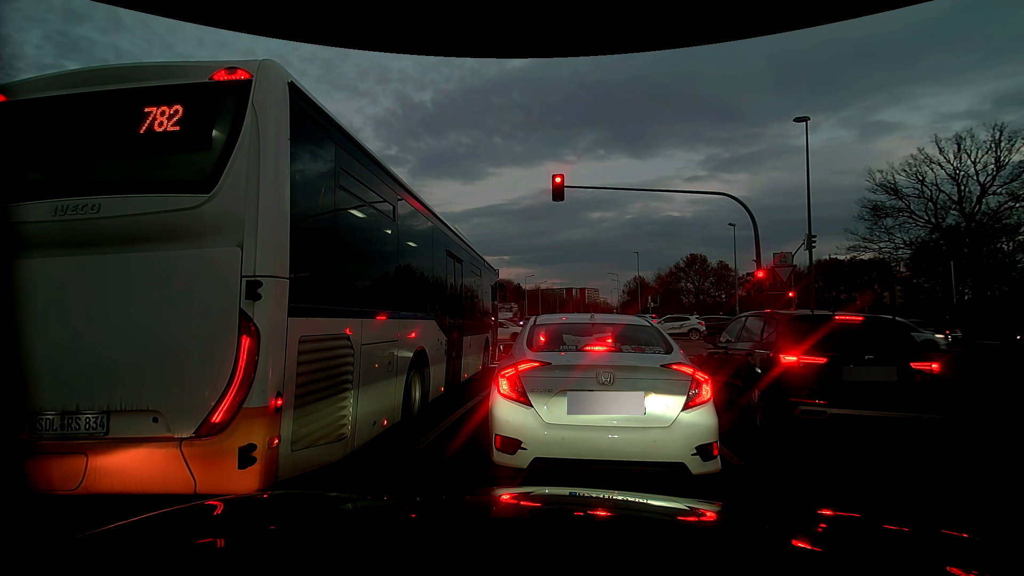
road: residential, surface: asphalt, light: Dusk
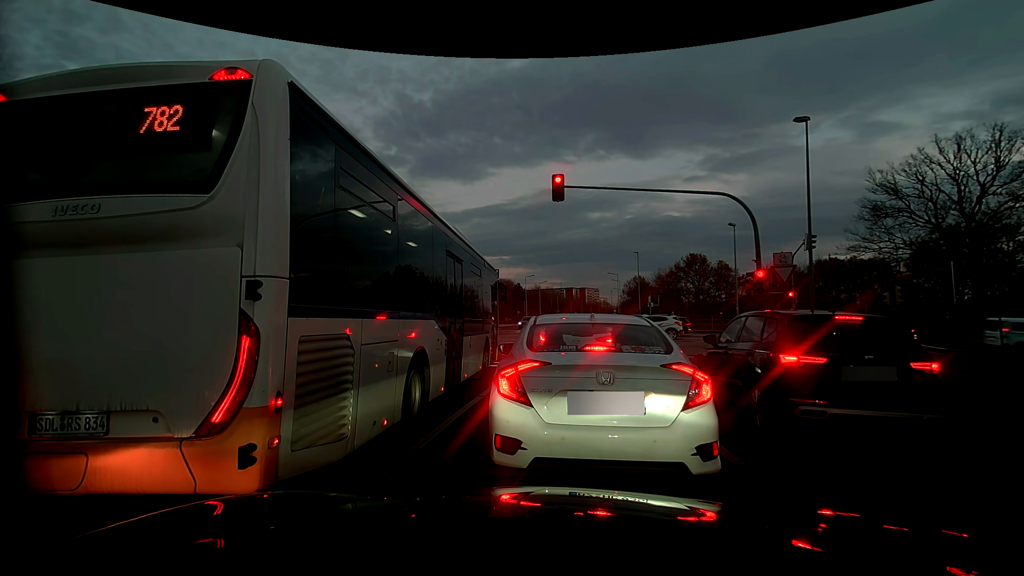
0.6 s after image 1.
(0.0, 0.0) m; 0°
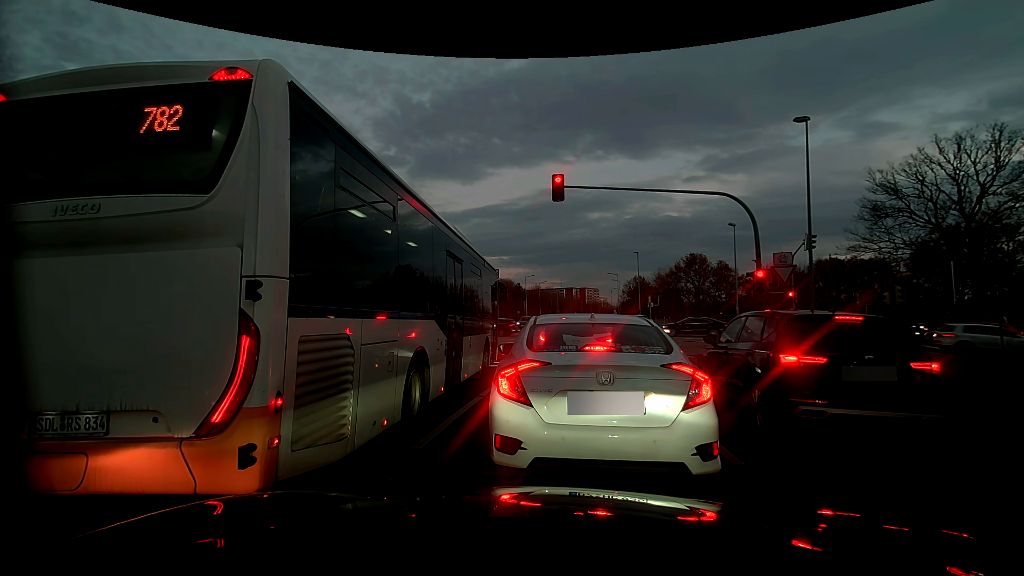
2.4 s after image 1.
(0.0, 0.0) m; 0°
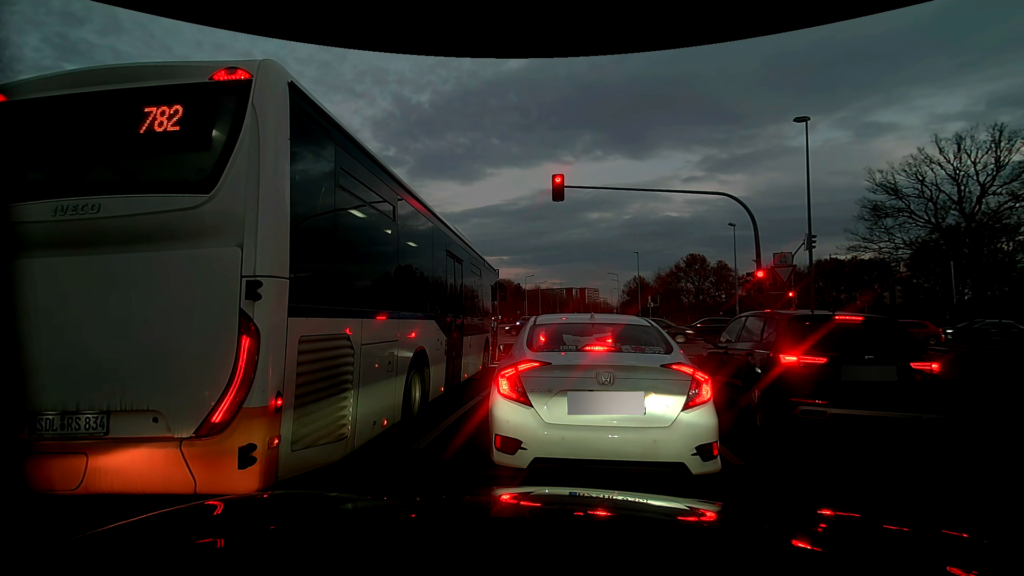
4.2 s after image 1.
(0.0, 0.0) m; 0°
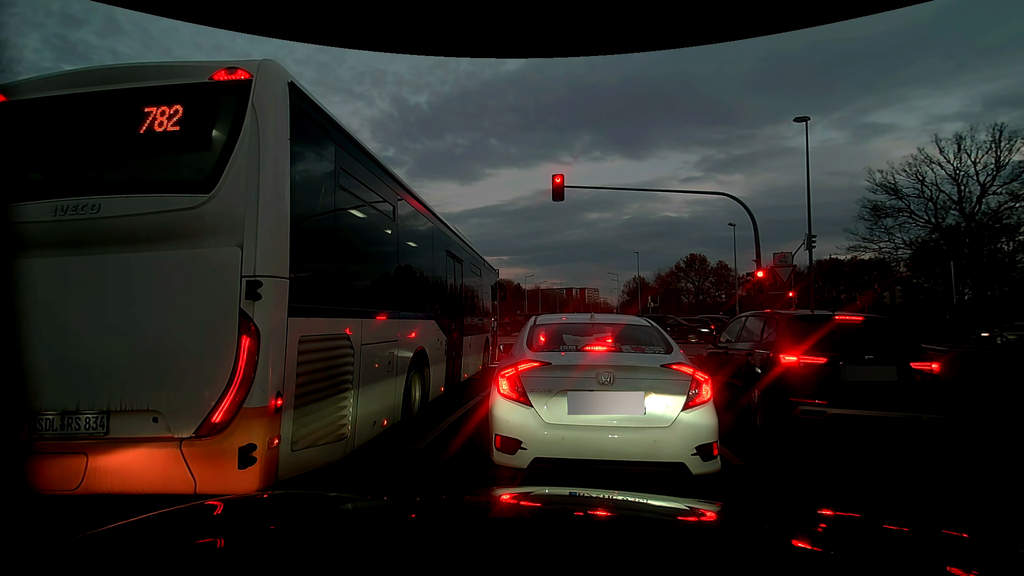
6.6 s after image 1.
(0.0, 0.0) m; 0°
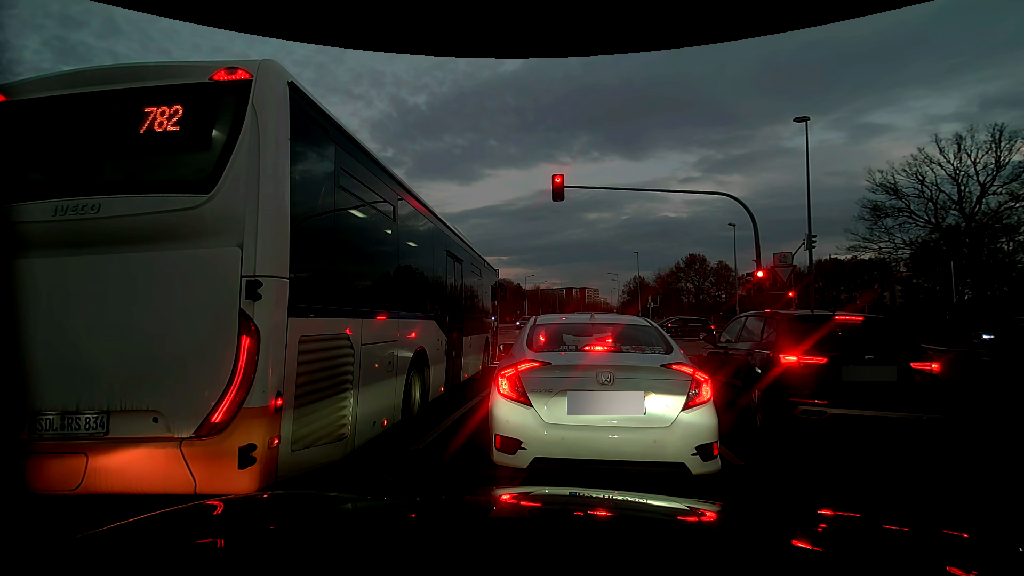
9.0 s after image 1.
(0.0, 0.0) m; 0°
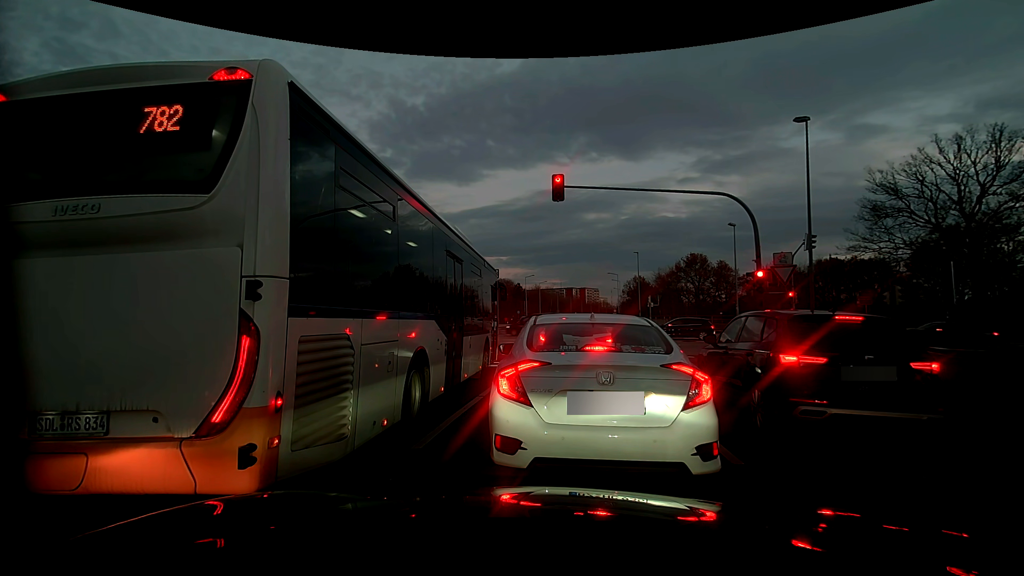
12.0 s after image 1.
(0.0, 0.0) m; 0°
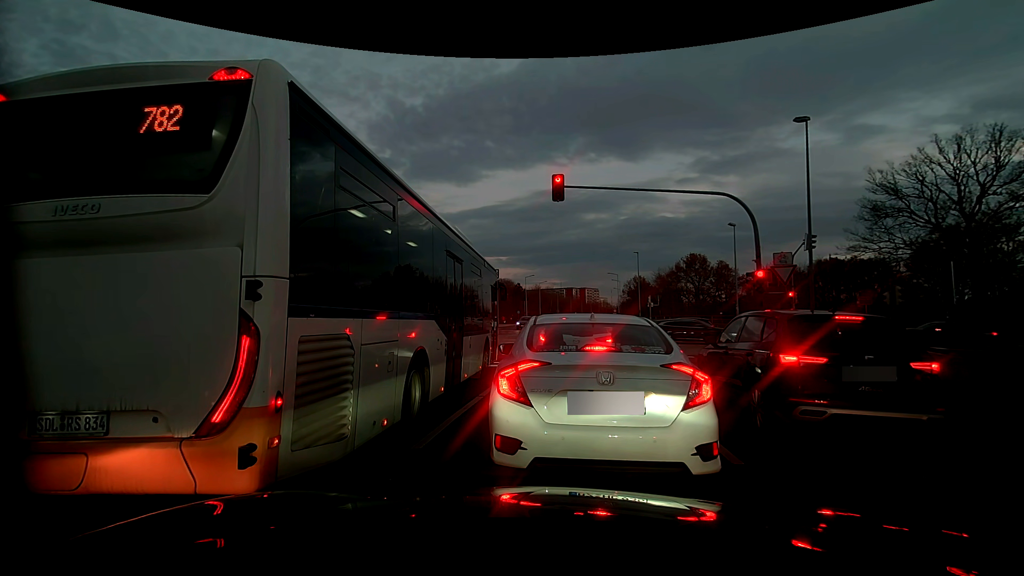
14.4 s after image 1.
(0.0, 0.0) m; 0°
(+1, +10) (+2, +20) (+4, +30) (+5, +40) (+7, +50) (+8, +59) (+10, +69) (+12, +79) (+13, +89) (+15, +99) m
